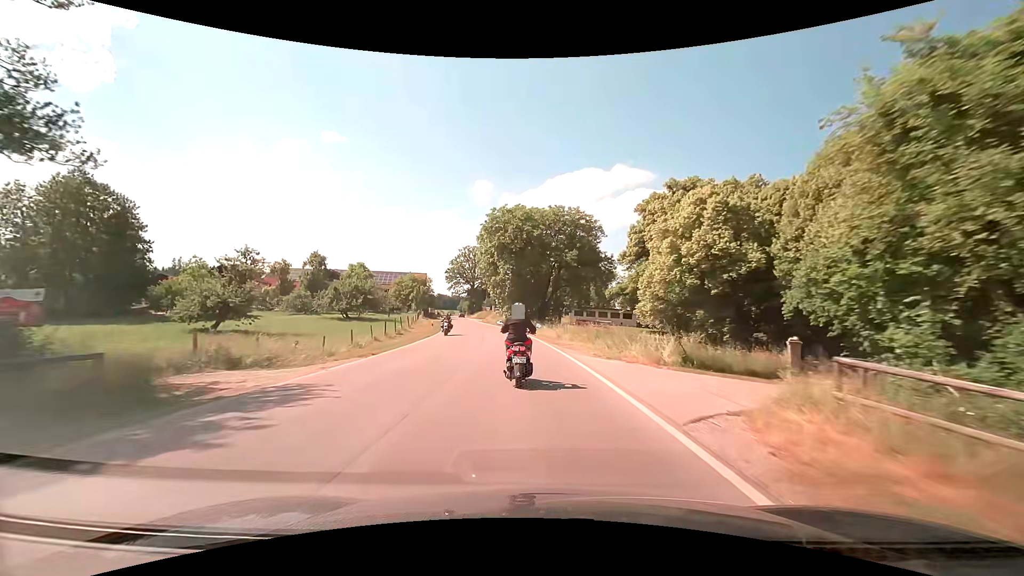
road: secondary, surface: asphalt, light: Day
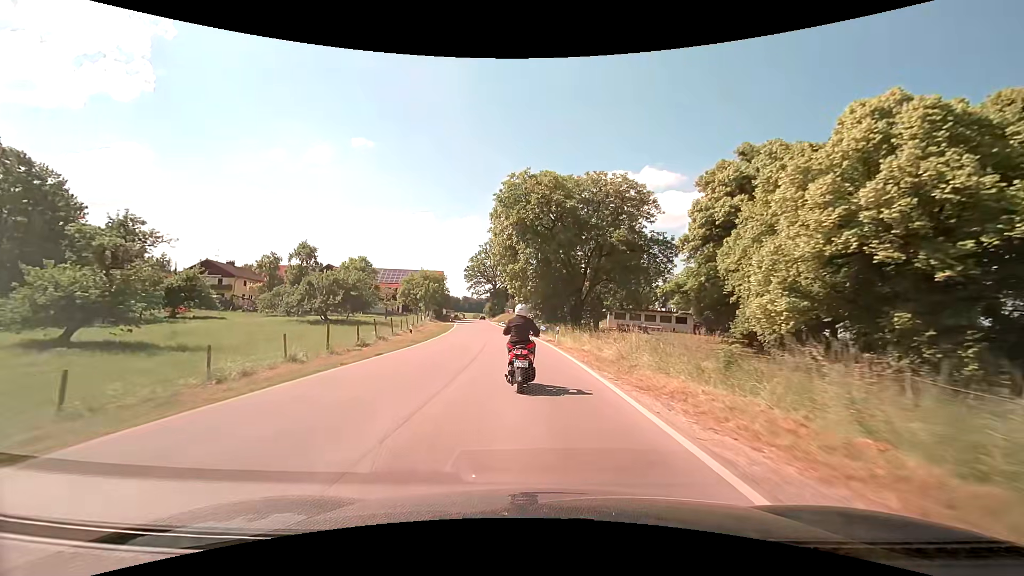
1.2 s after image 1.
(-0.4, +16.5) m; -3°
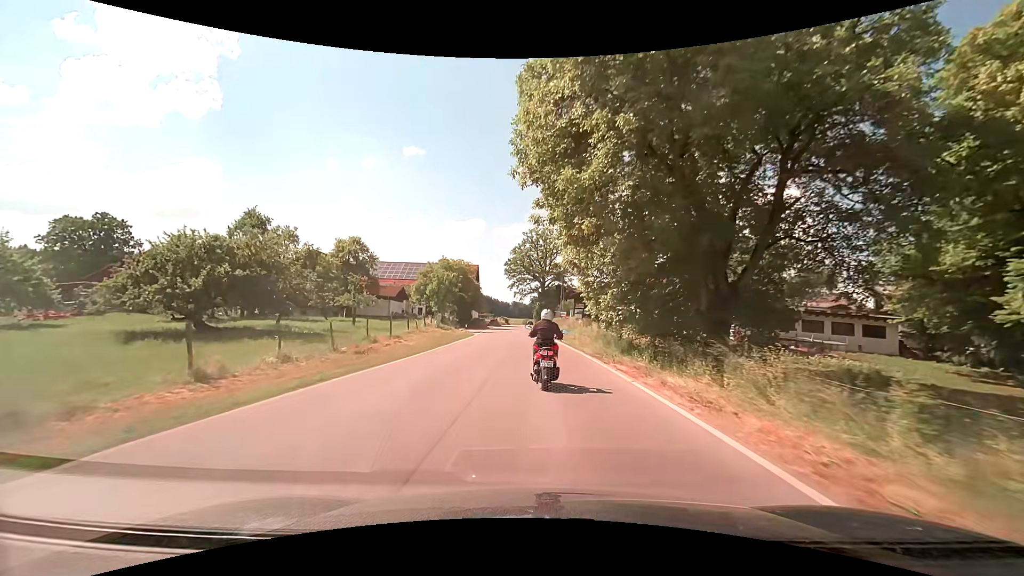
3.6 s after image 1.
(-1.4, +29.7) m; -6°
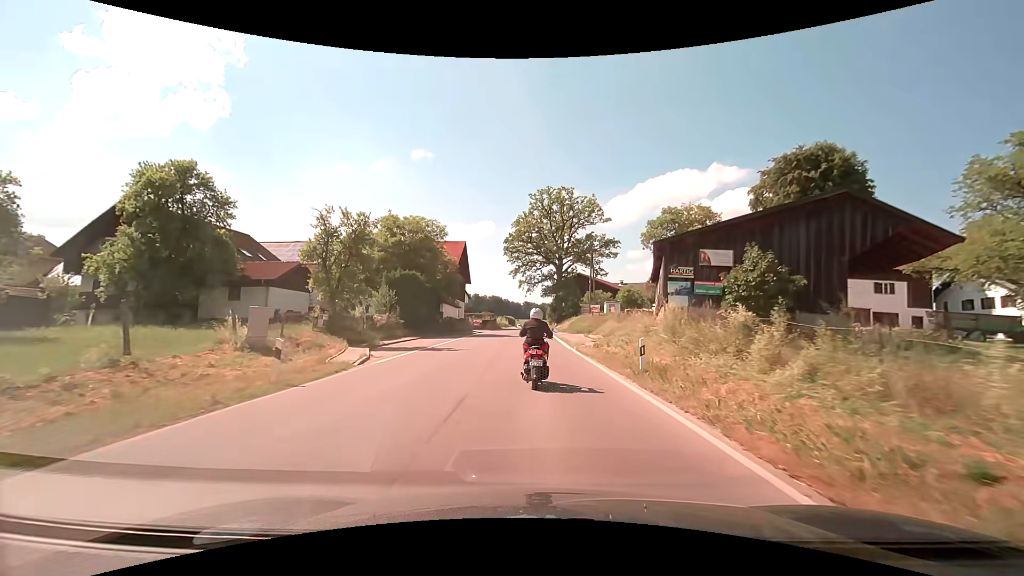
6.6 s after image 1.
(-0.3, +35.5) m; -1°
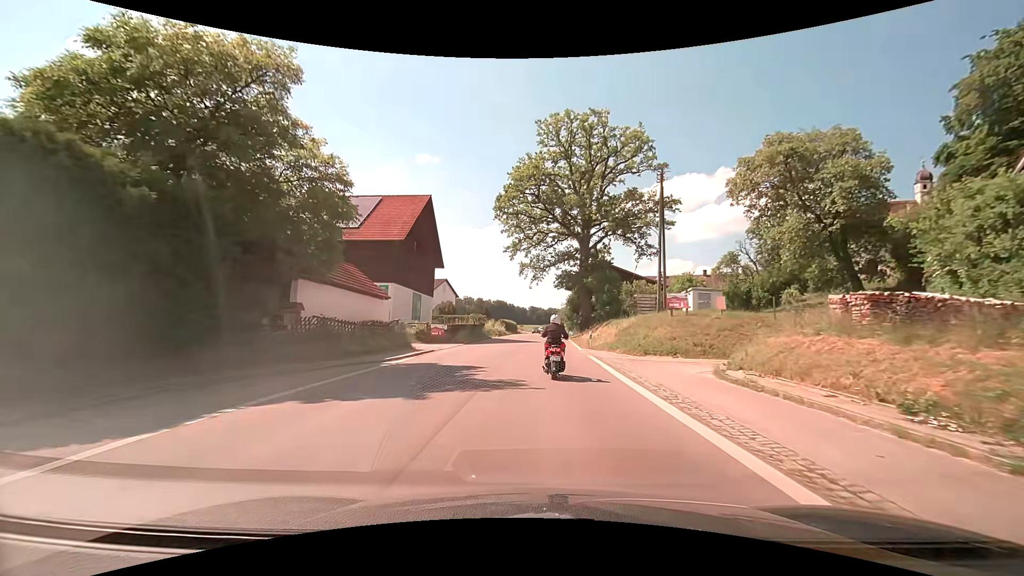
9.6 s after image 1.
(-0.6, +31.6) m; -1°
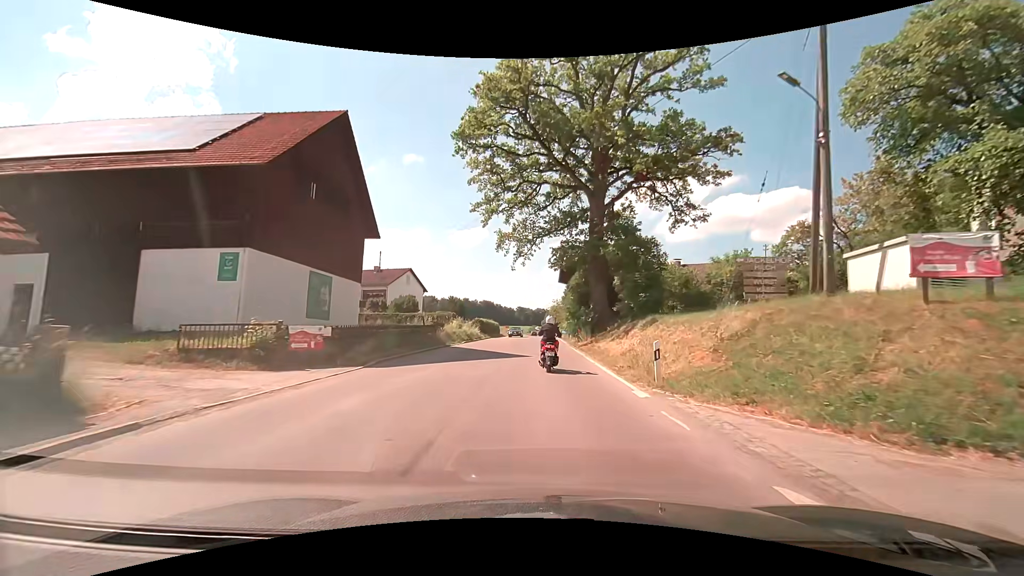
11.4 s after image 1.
(0.0, +19.2) m; +1°
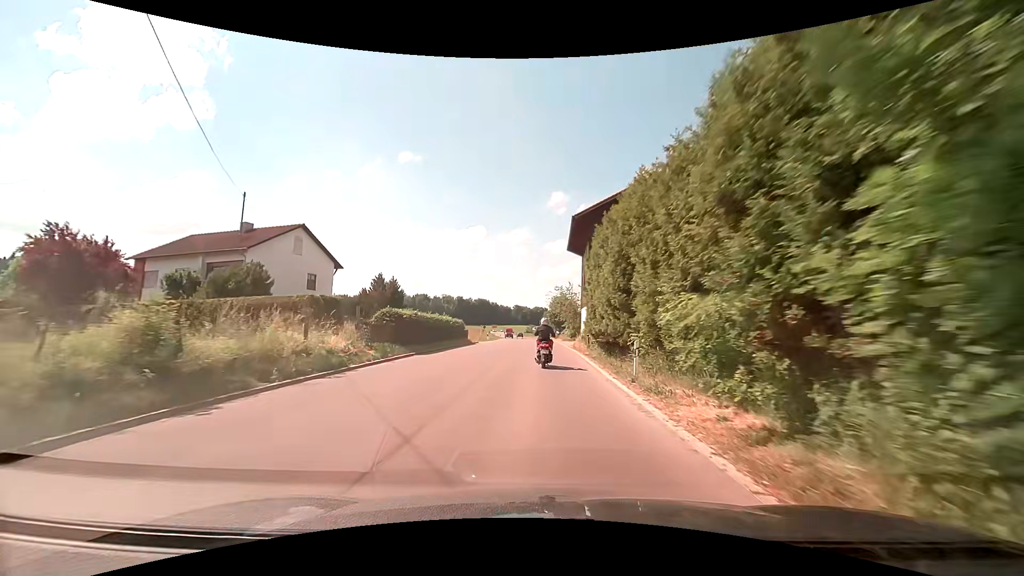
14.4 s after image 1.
(+0.4, +34.2) m; 0°
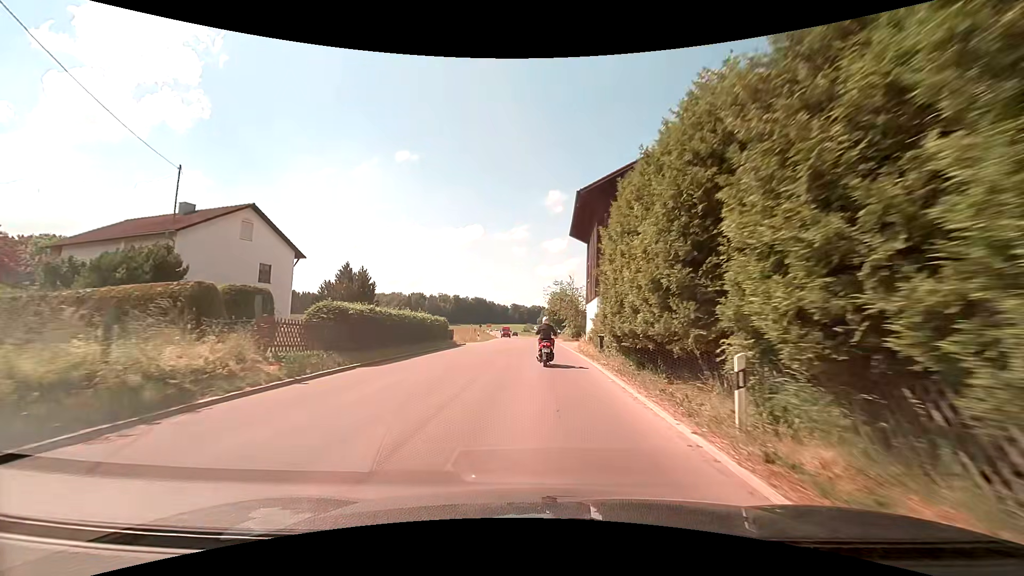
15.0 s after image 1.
(0.0, +7.2) m; 0°
(0, +10) (0, +20) (0, +30) (0, +40) (0, +50) (0, +60) (0, +70) (-1, +80) (-1, +90) (-2, +100) m
